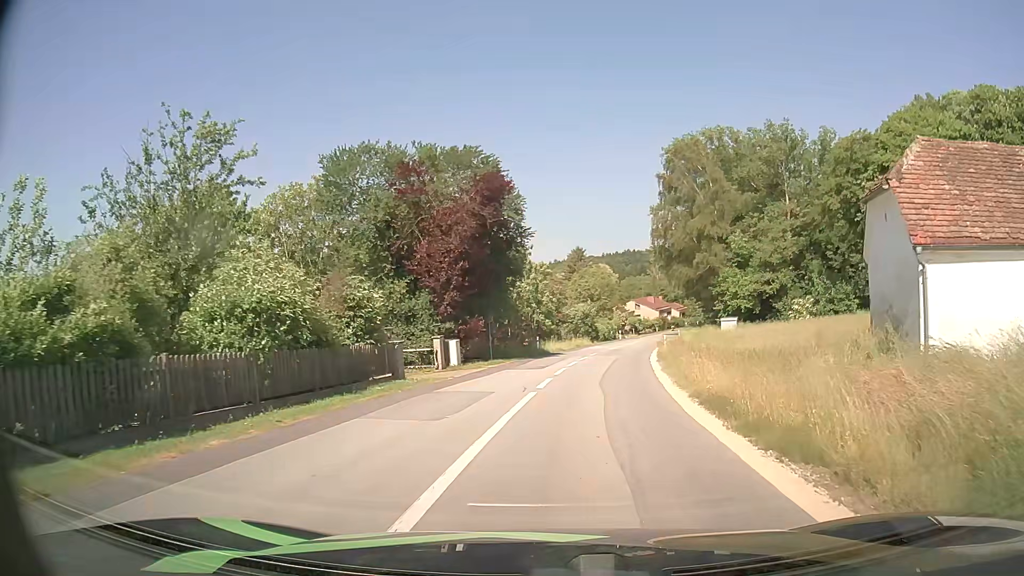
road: tertiary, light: Day
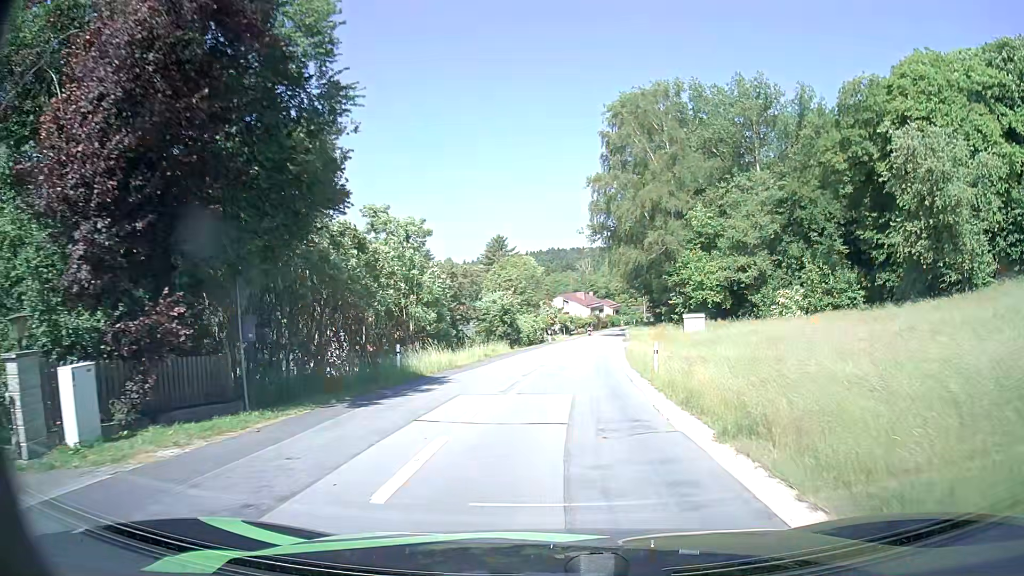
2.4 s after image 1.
(+1.3, +19.0) m; +6°
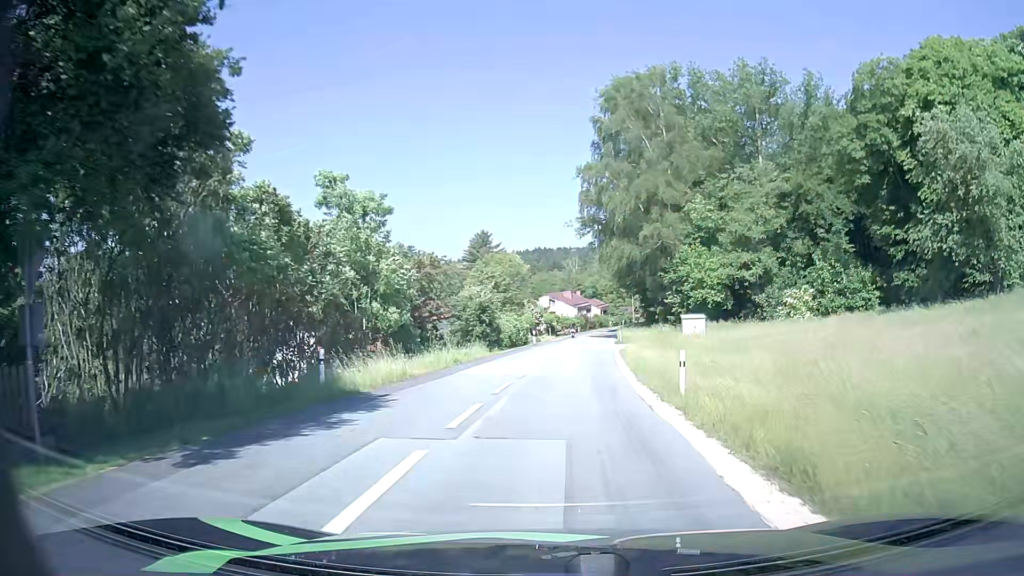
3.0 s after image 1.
(+0.1, +5.4) m; +1°
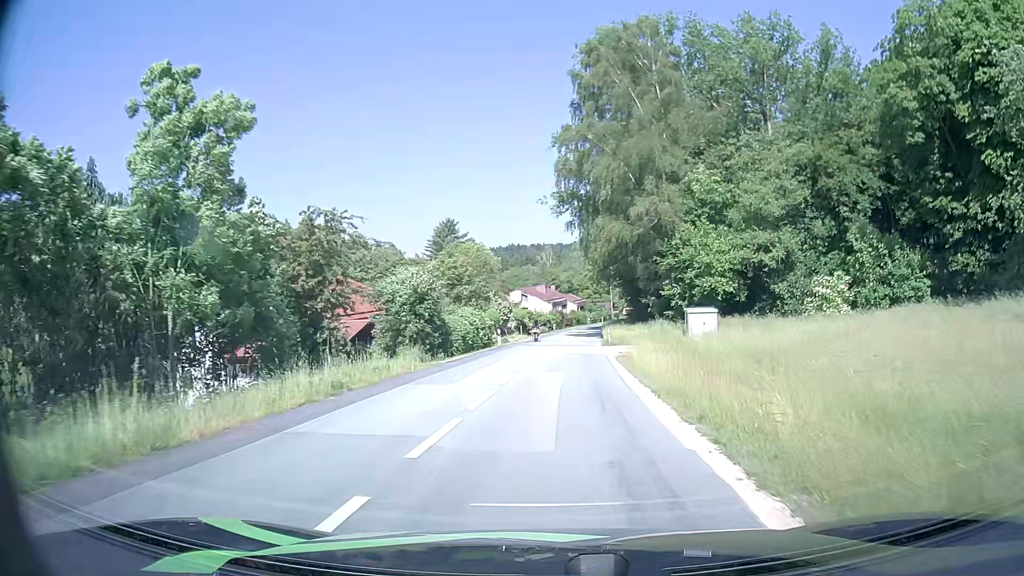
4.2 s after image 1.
(+0.3, +11.7) m; +2°
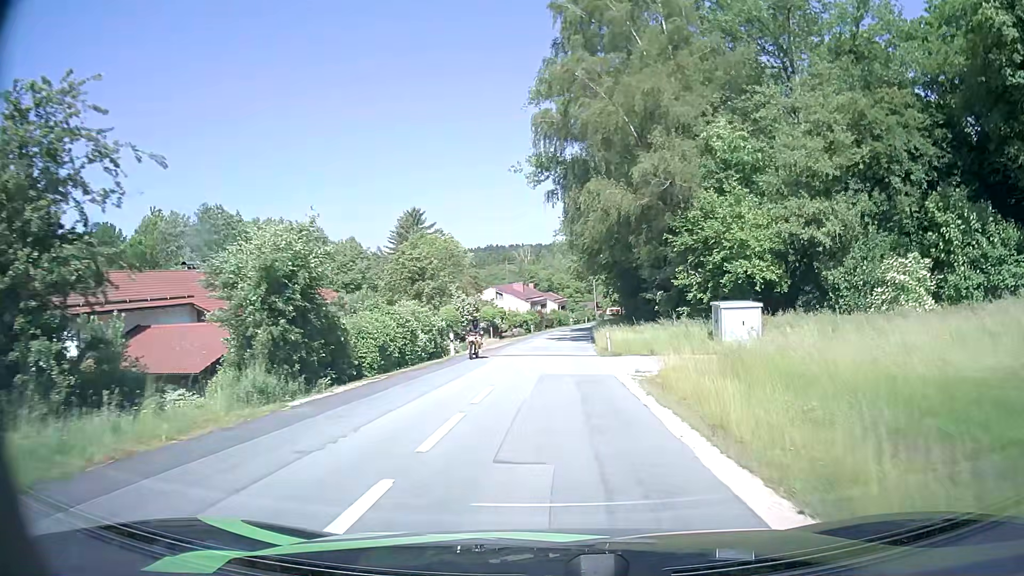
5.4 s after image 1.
(+0.2, +12.7) m; +2°
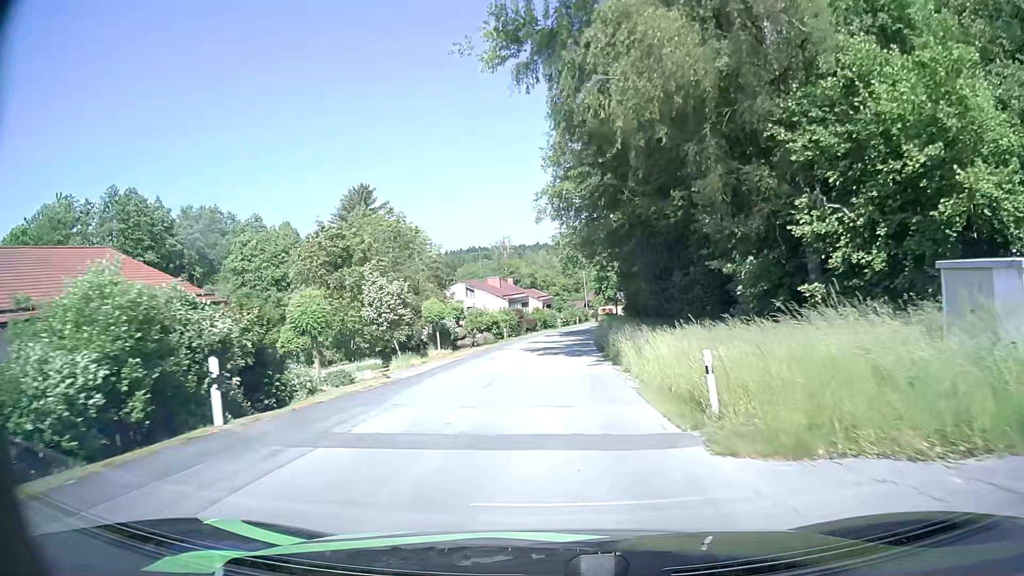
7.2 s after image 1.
(+0.3, +20.9) m; +1°
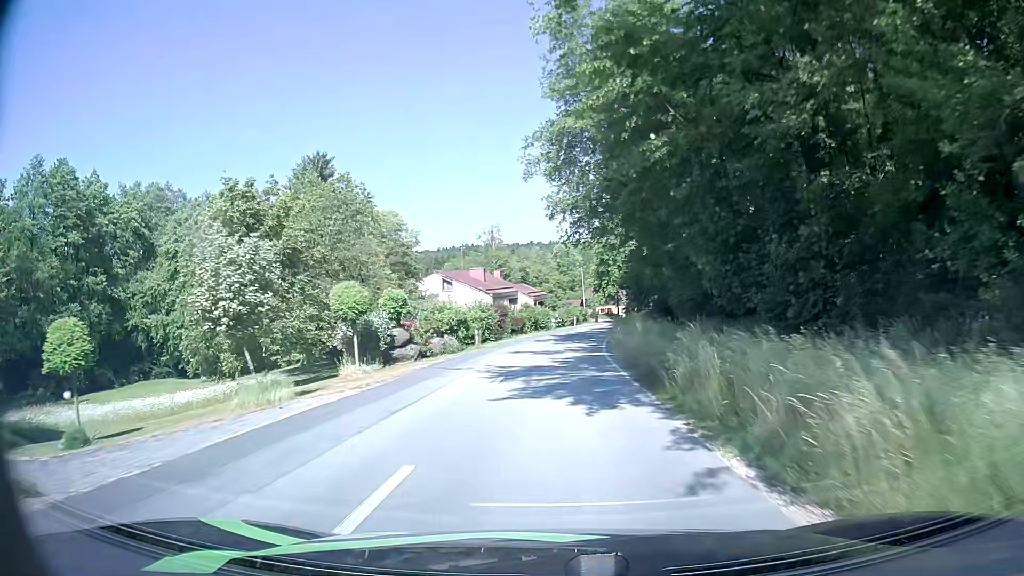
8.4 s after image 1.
(0.0, +14.9) m; +1°
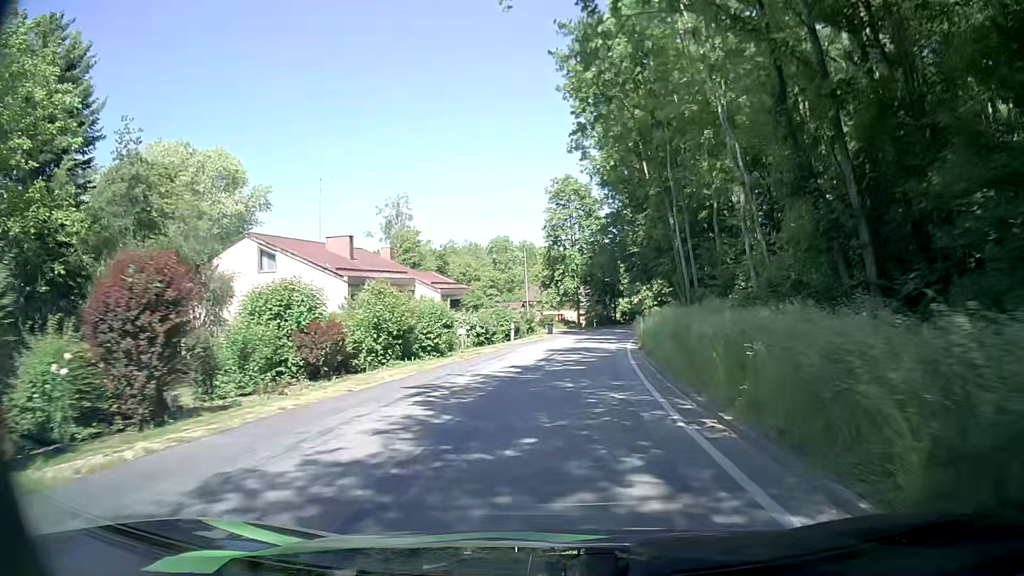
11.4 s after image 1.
(+1.3, +37.5) m; +5°
(0, +10) (+1, +20) (+2, +30) (+3, +40) (+5, +50) (+7, +60) (+9, +69) (+11, +79) (+14, +89) (+18, +98) m
